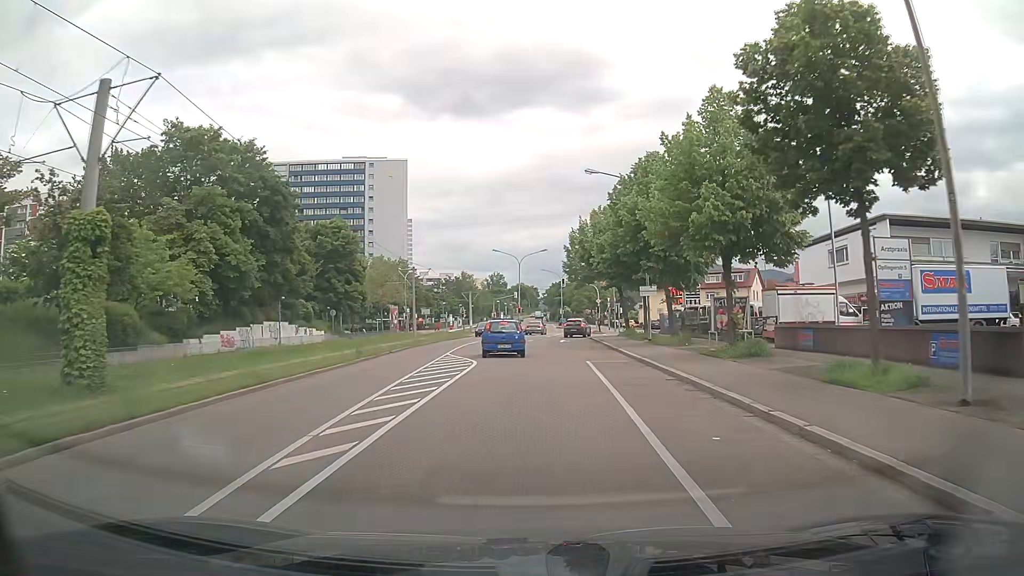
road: tertiary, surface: asphalt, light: Day
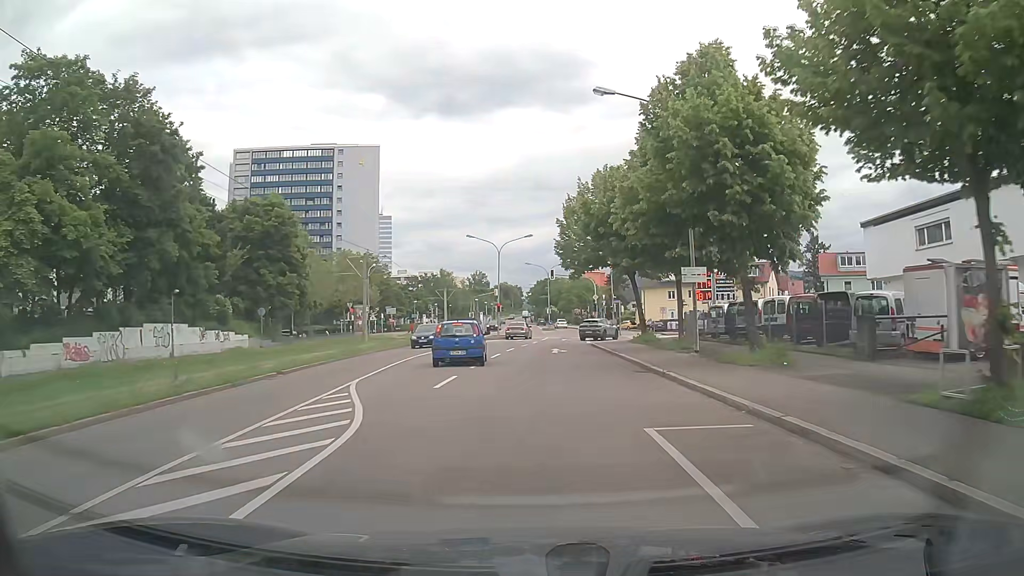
(+0.3, +14.2) m; +2°
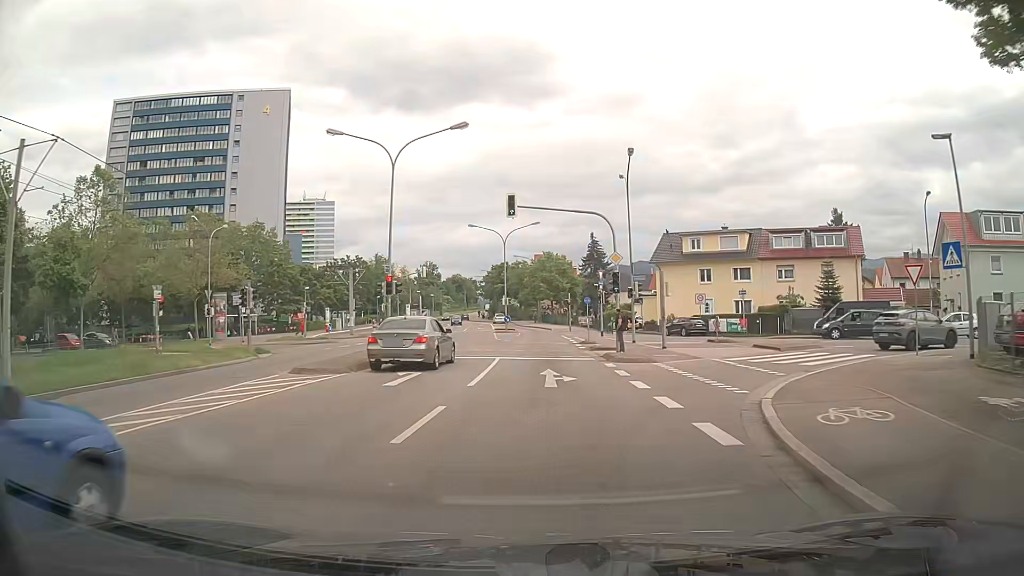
(+1.0, +36.8) m; +4°
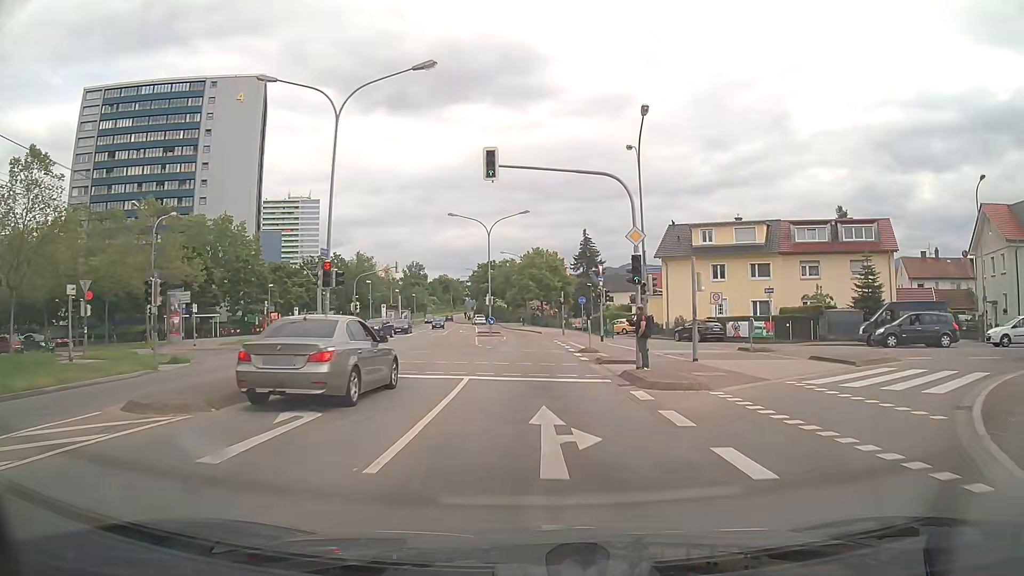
(+0.1, +7.5) m; +2°
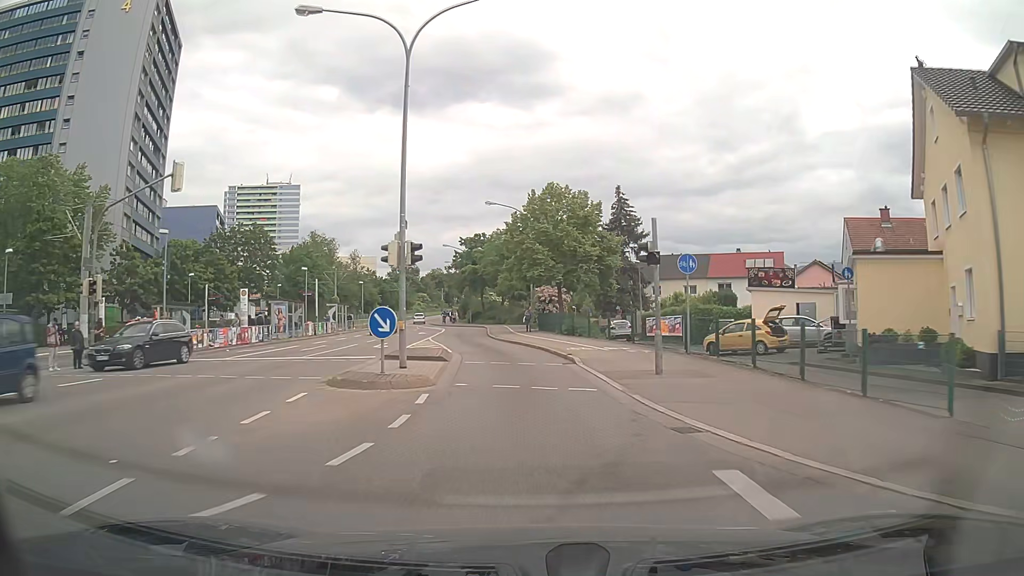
(-0.6, +38.3) m; -1°
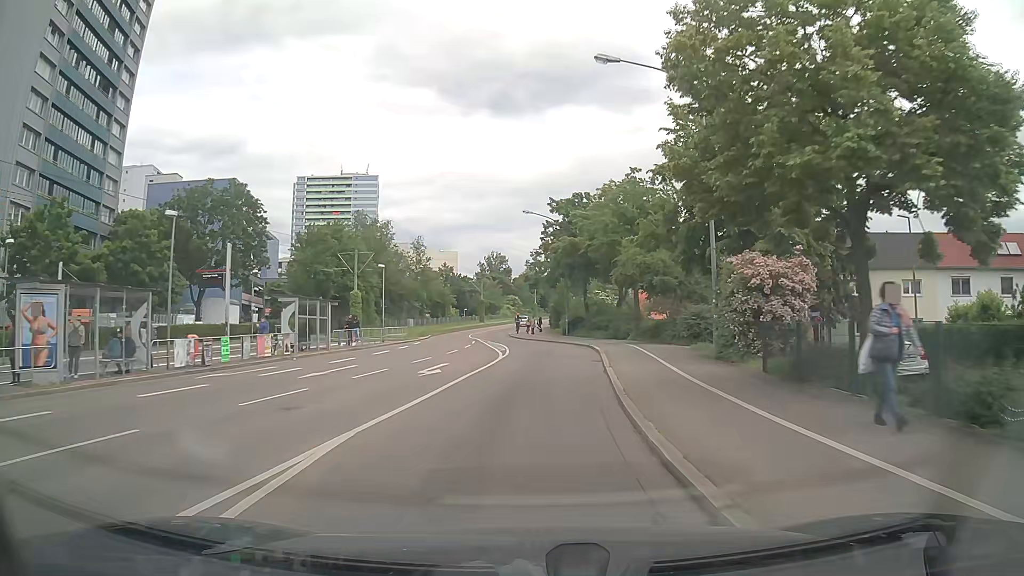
(-2.3, +30.4) m; -8°
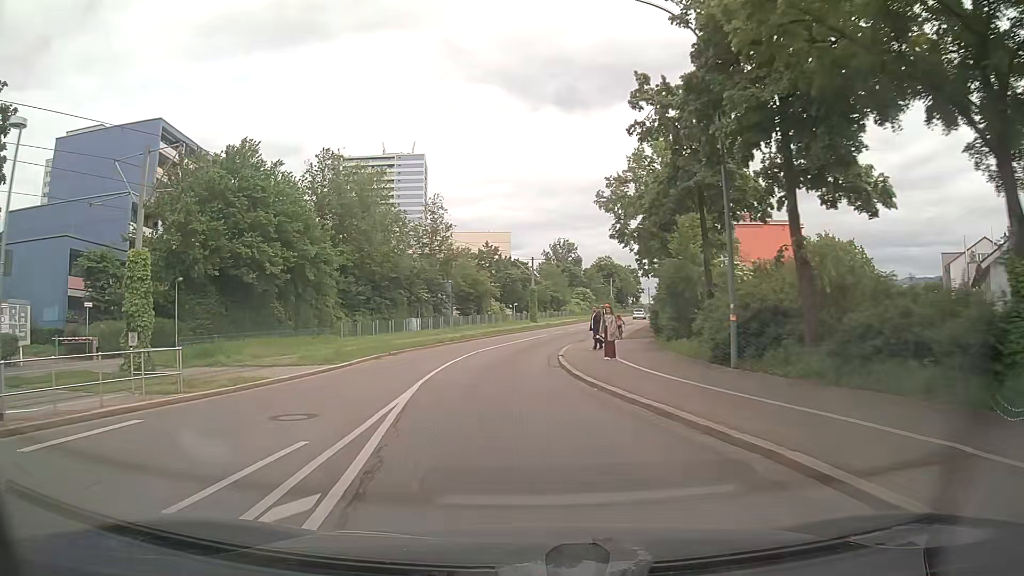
(-0.2, +36.3) m; -6°
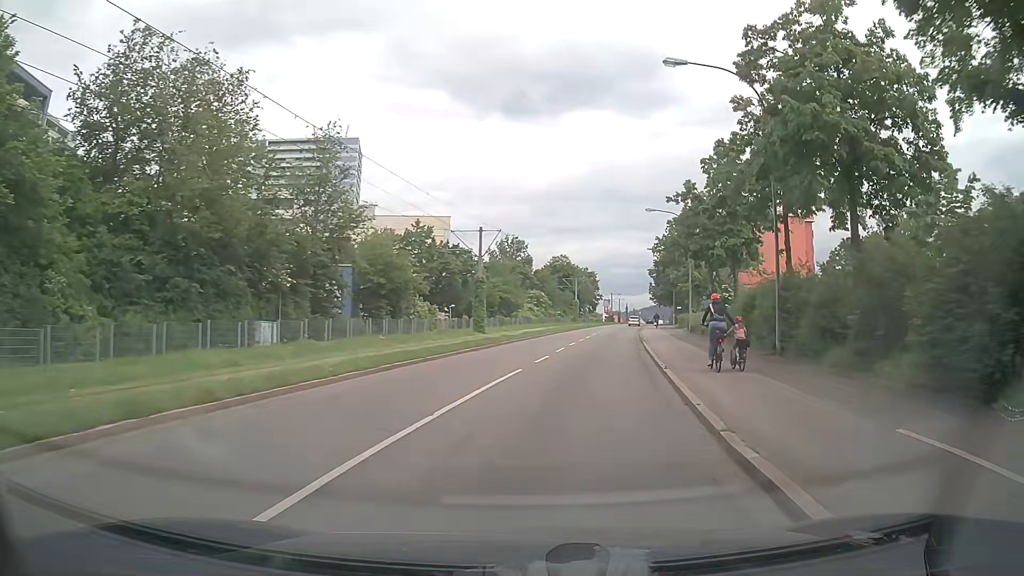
(-0.5, +27.7) m; +5°
(+1, +10) (+2, +20) (+3, +30) (+4, +40) (+6, +50) (+7, +59) (+9, +69) (+11, +79) (+13, +89) (+15, +99) m
